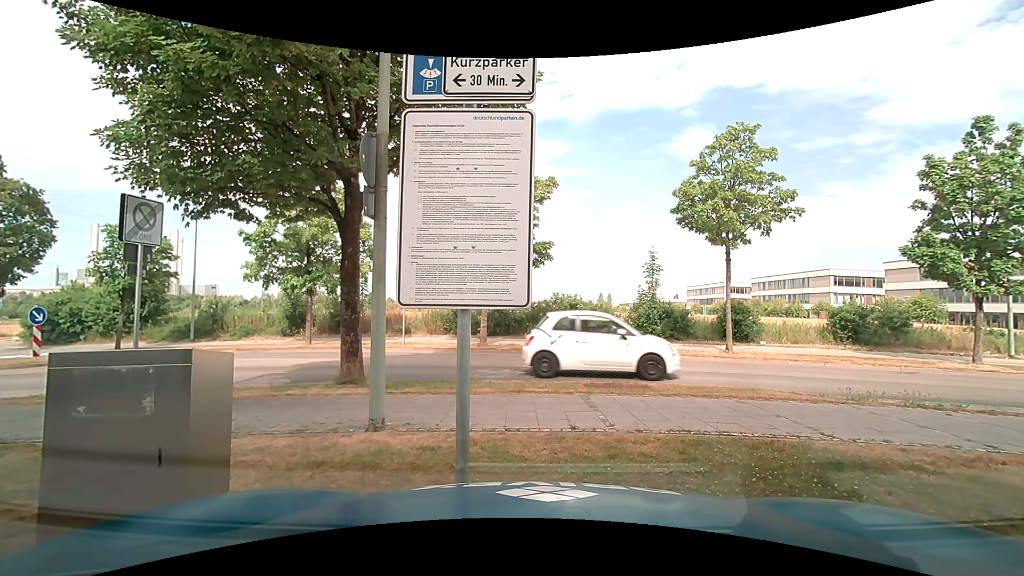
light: Day
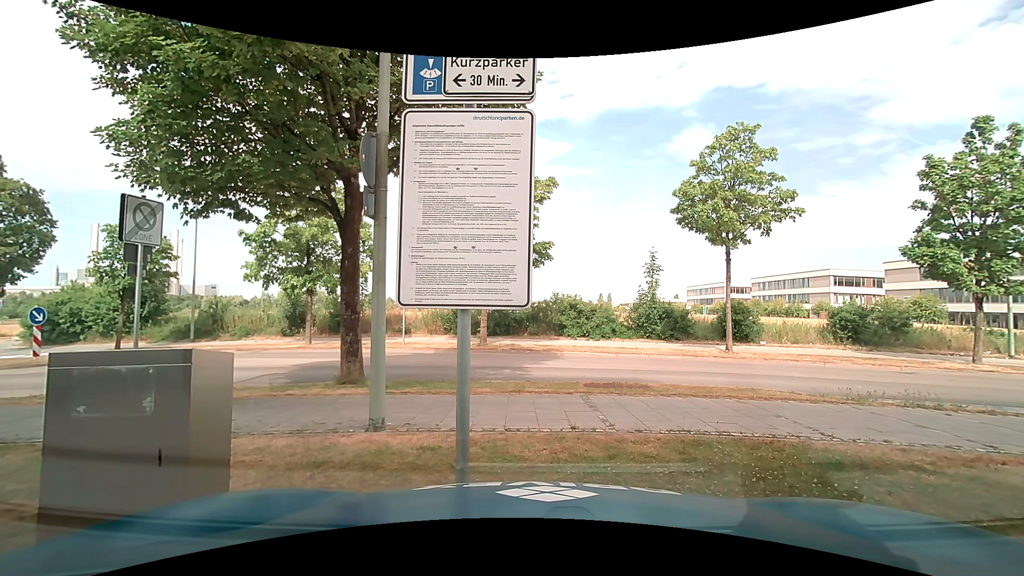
(0.0, 0.0) m; 0°
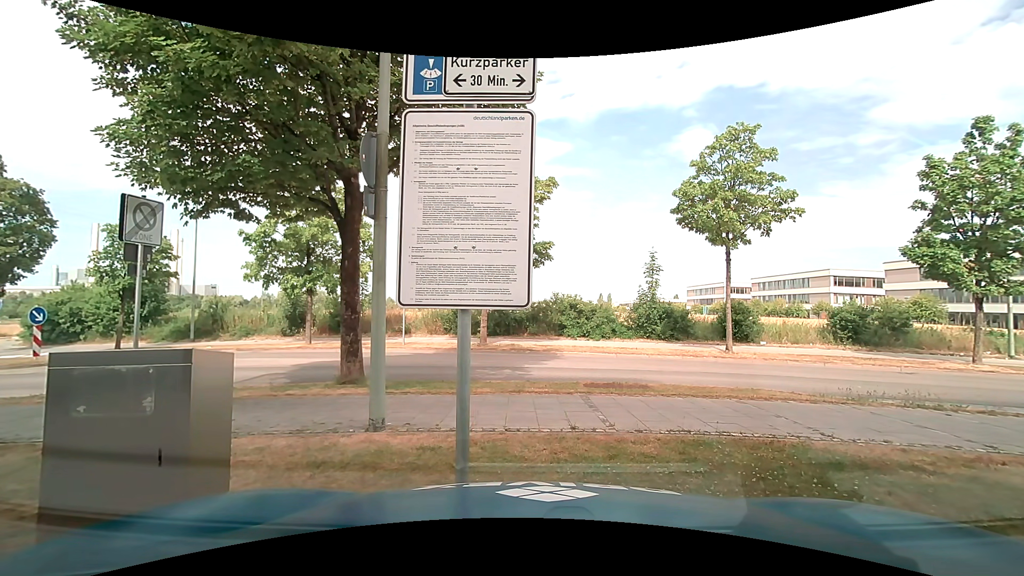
(0.0, 0.0) m; 0°
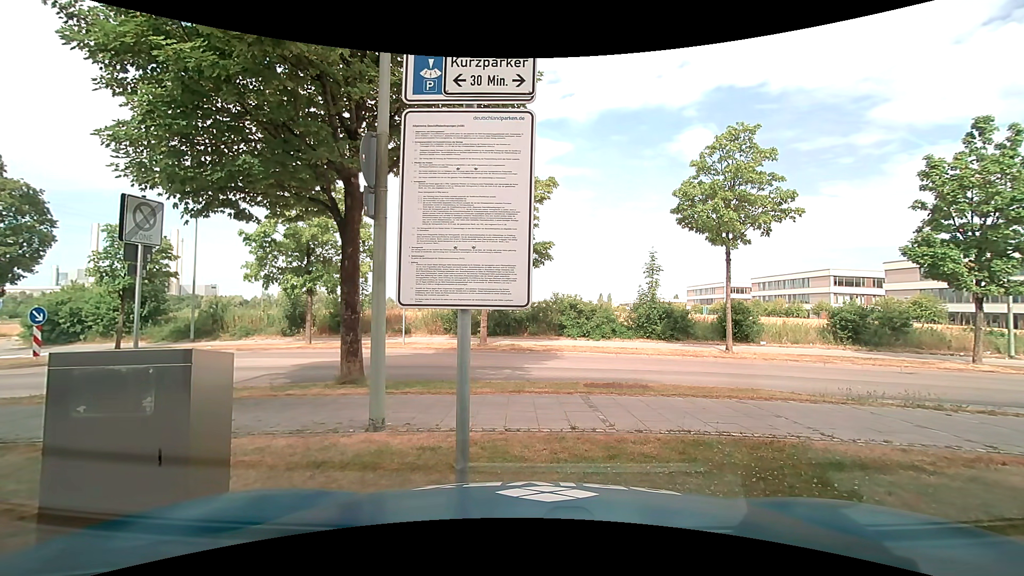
(0.0, 0.0) m; 0°
